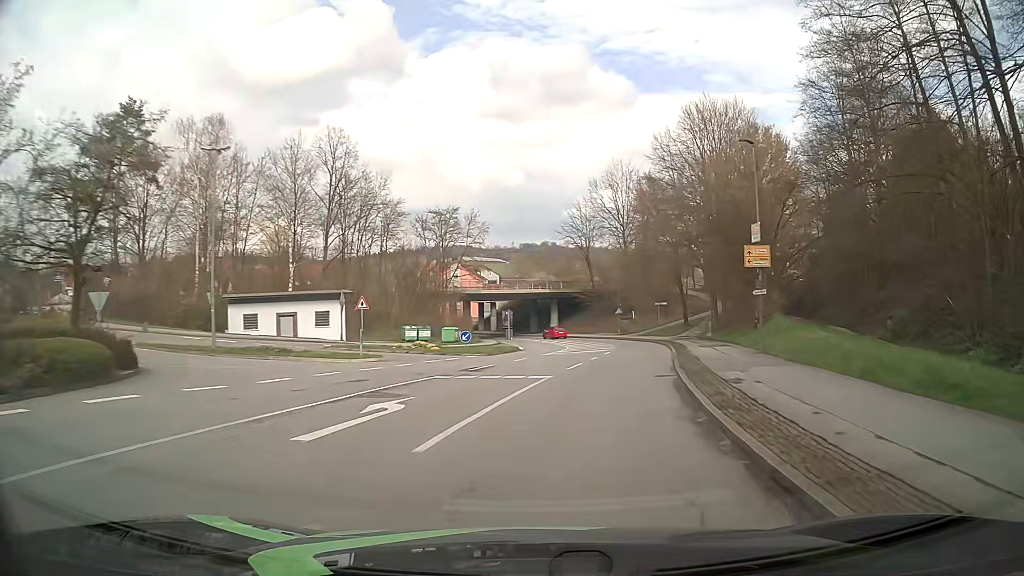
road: unclassified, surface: asphalt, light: Day
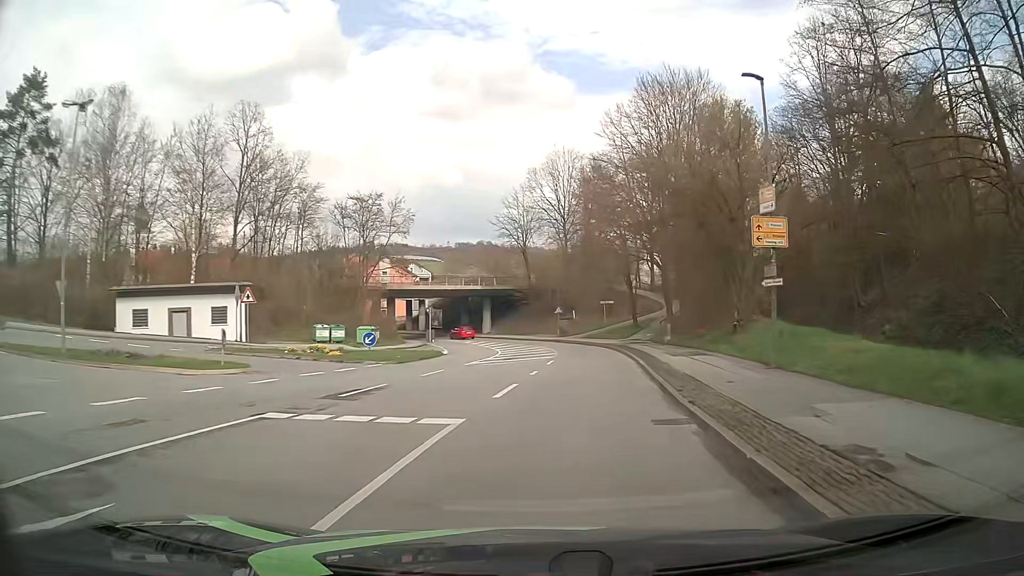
(+0.4, +7.8) m; +6°
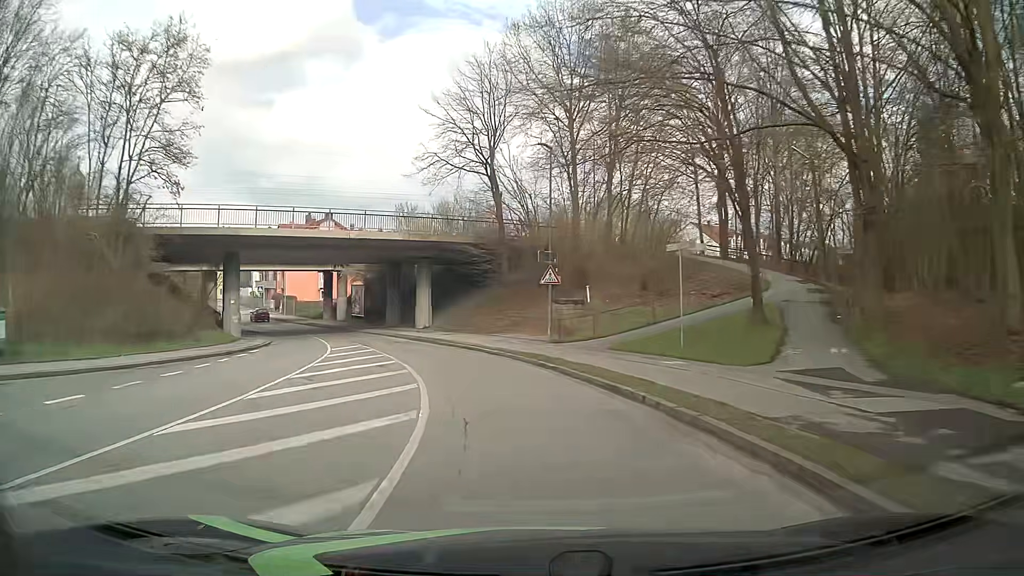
(+2.2, +39.8) m; -1°
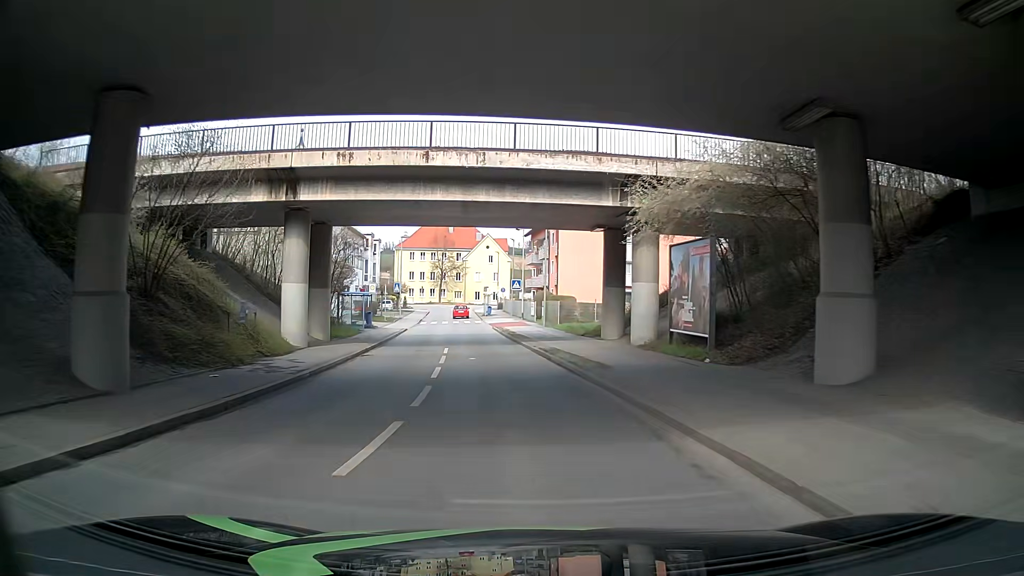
(-9.6, +37.7) m; -28°
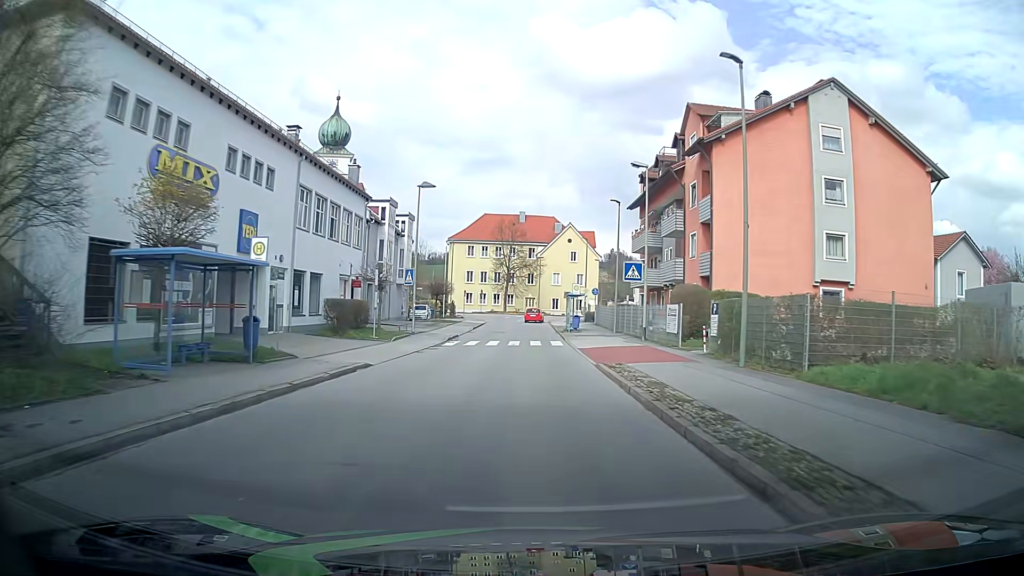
(-1.0, +29.8) m; -3°
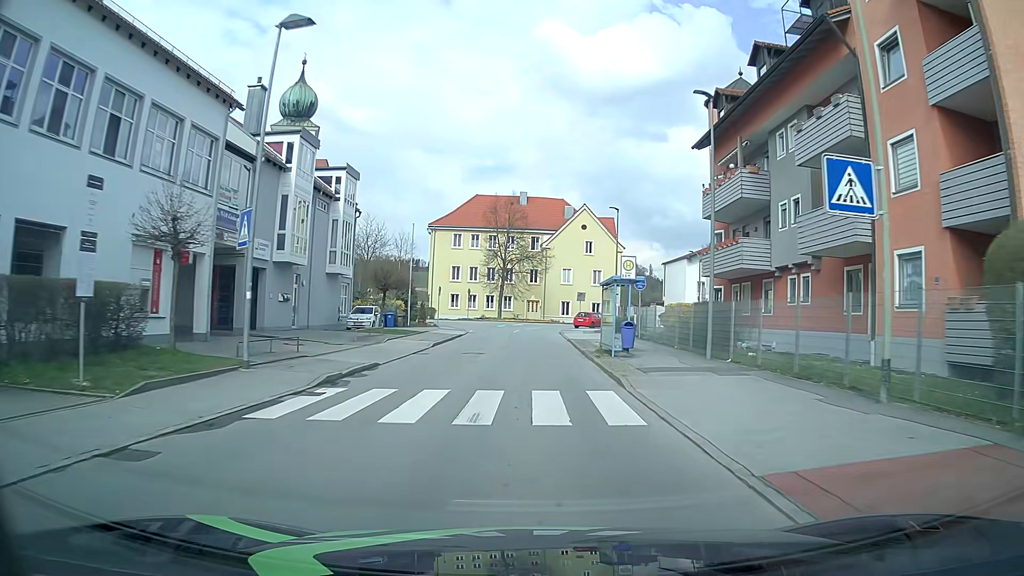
(-0.9, +21.7) m; -3°
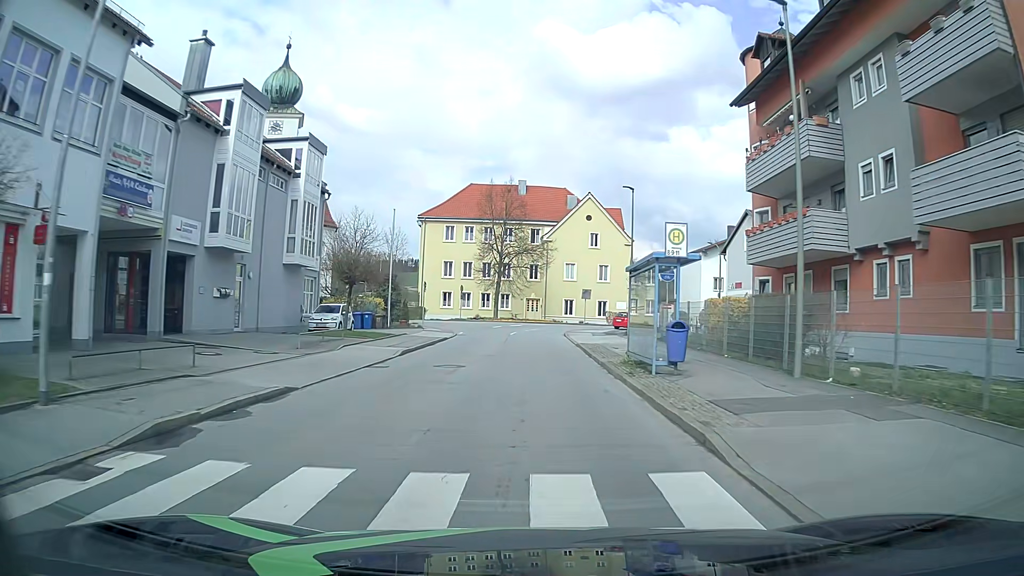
(0.0, +6.9) m; 0°
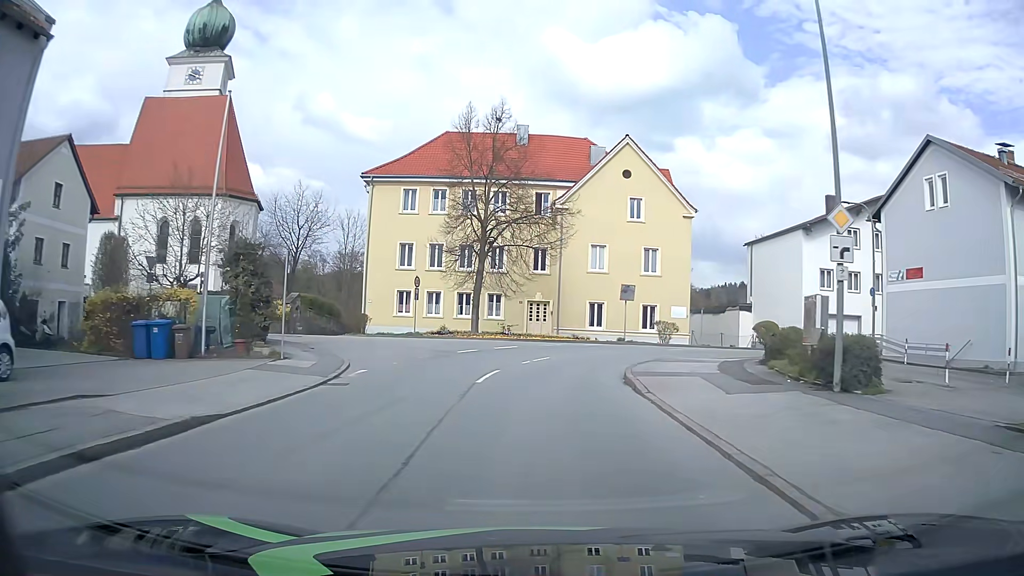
(0.0, +25.3) m; 0°
